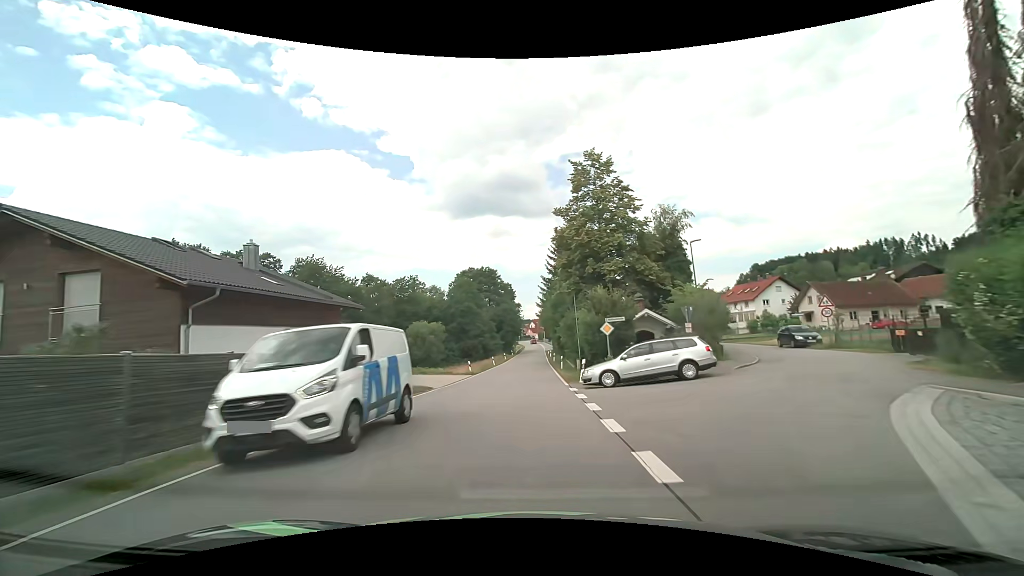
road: secondary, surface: asphalt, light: Day
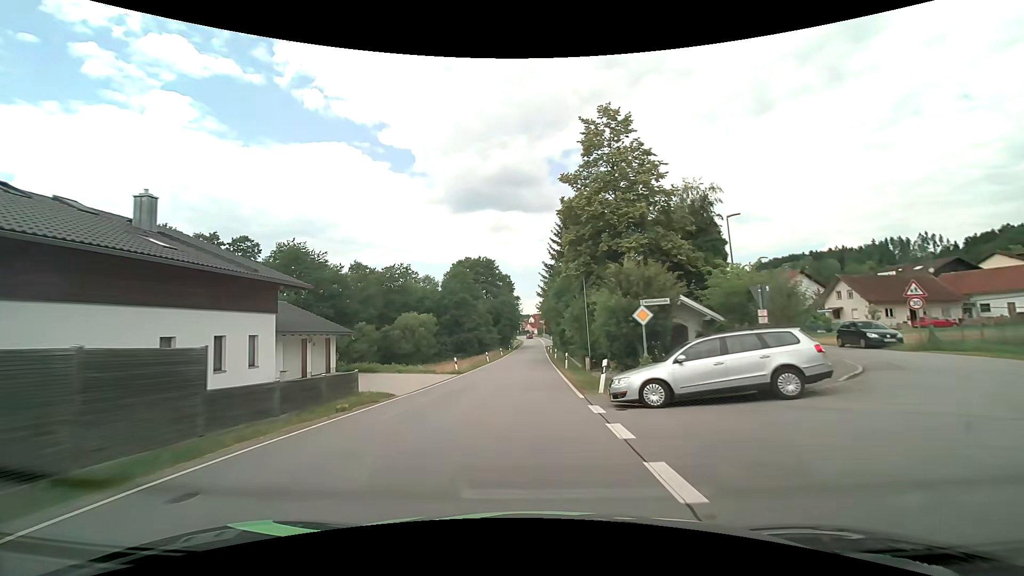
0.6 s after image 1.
(0.0, +6.8) m; 0°
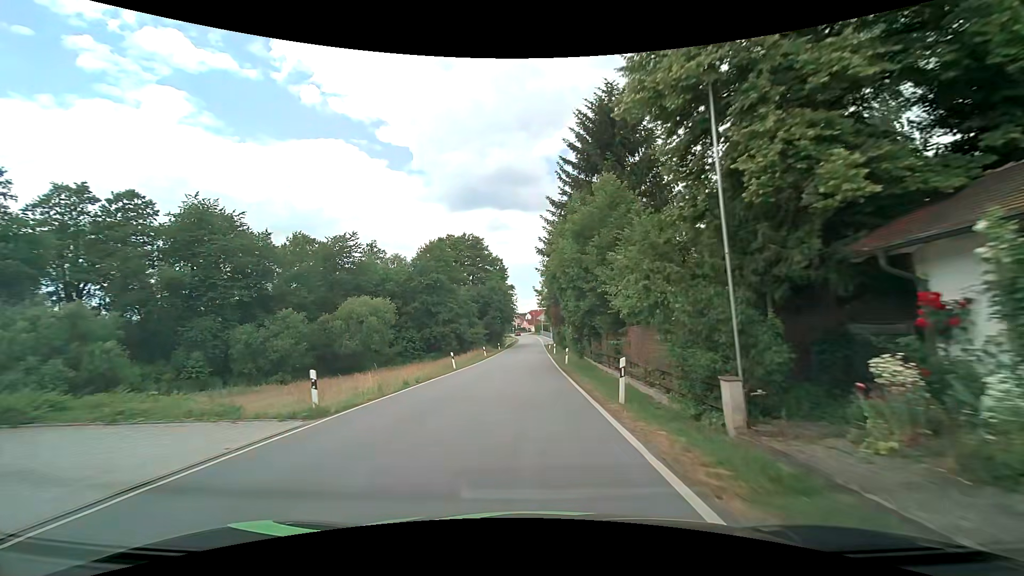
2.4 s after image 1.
(0.0, +21.7) m; +1°
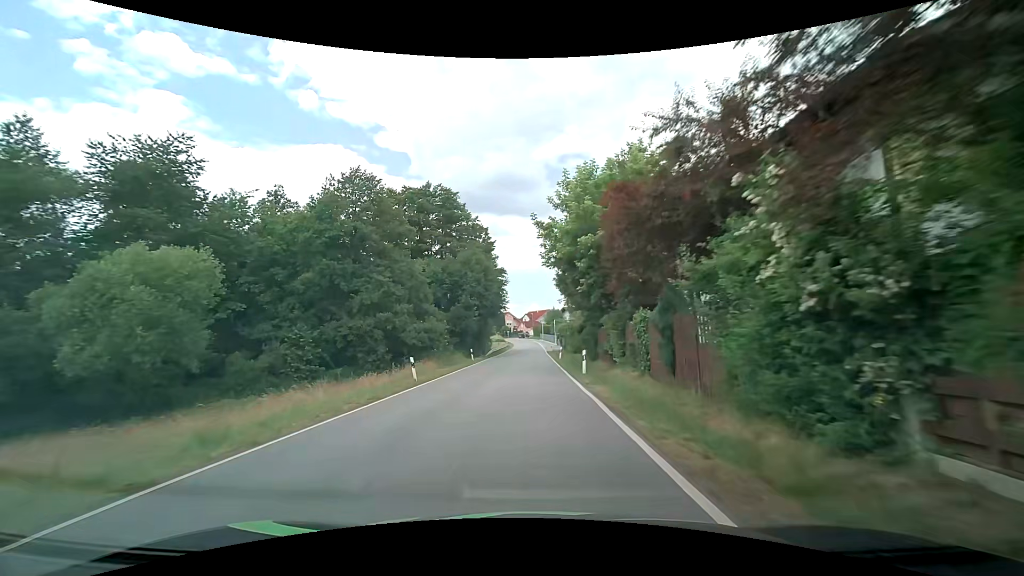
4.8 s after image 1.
(-0.3, +31.2) m; 0°
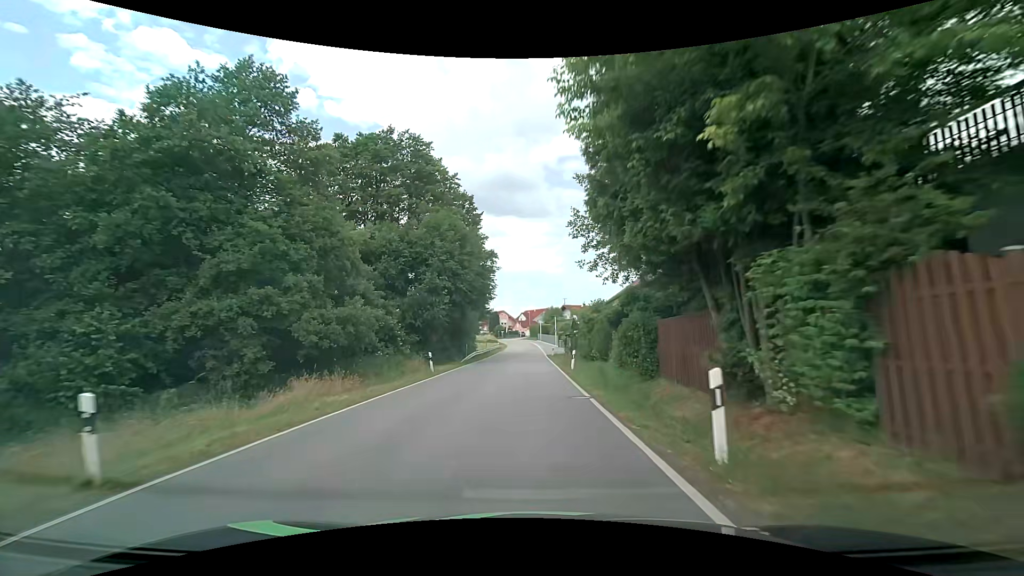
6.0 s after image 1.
(-0.1, +15.7) m; 0°
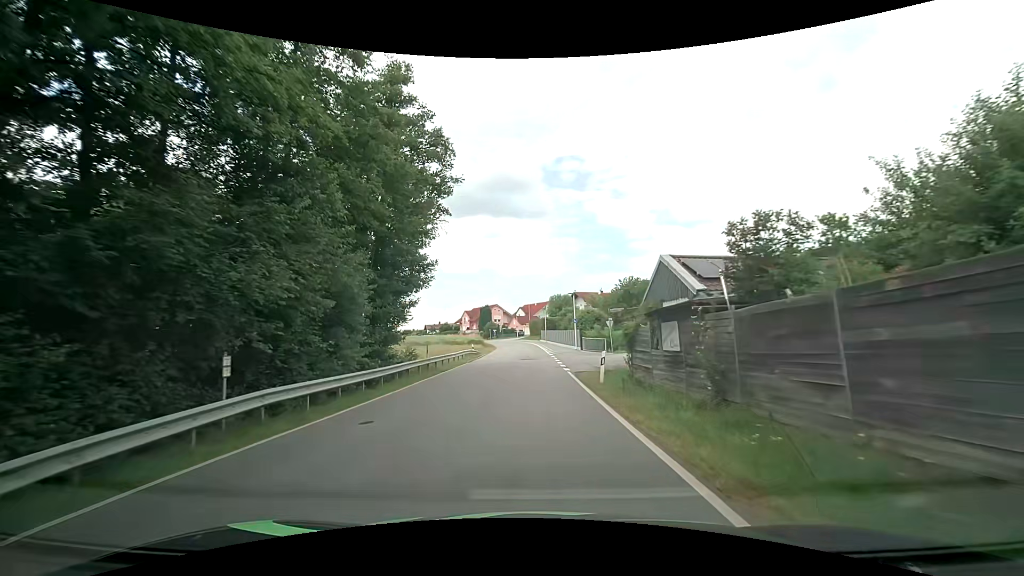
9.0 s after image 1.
(-0.1, +36.5) m; +1°
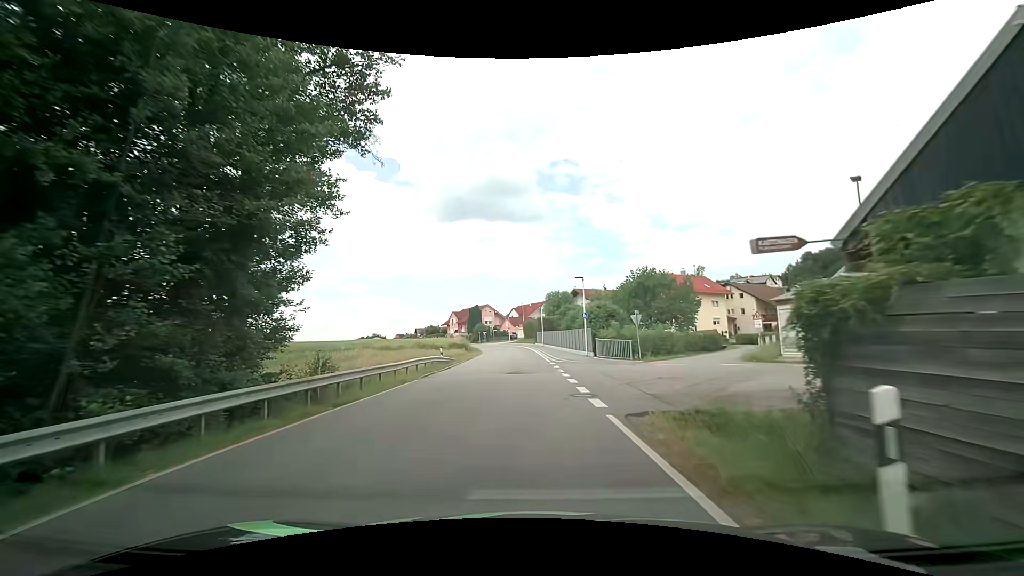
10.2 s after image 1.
(-0.1, +13.3) m; -1°
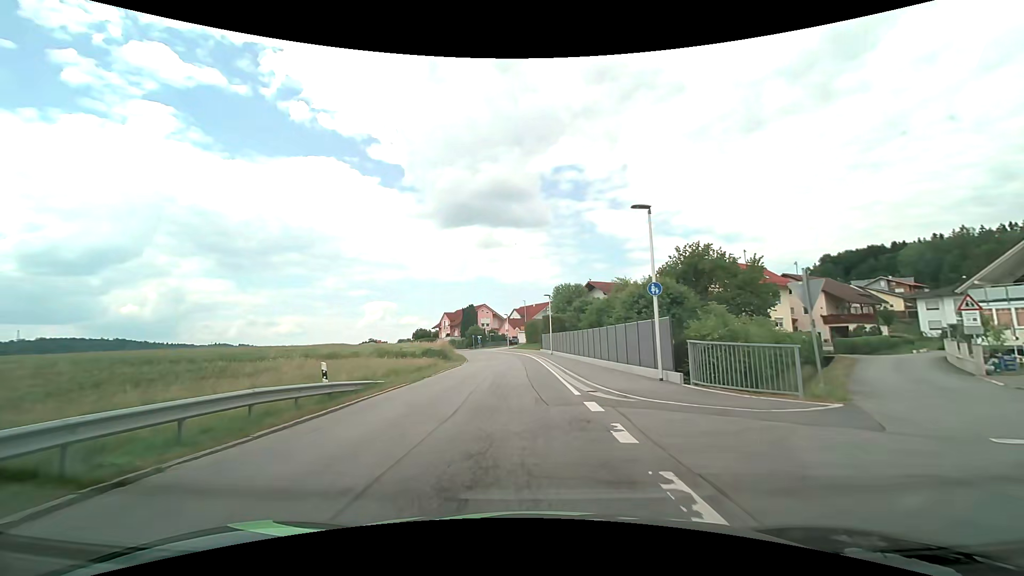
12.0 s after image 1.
(+0.2, +18.5) m; 0°
